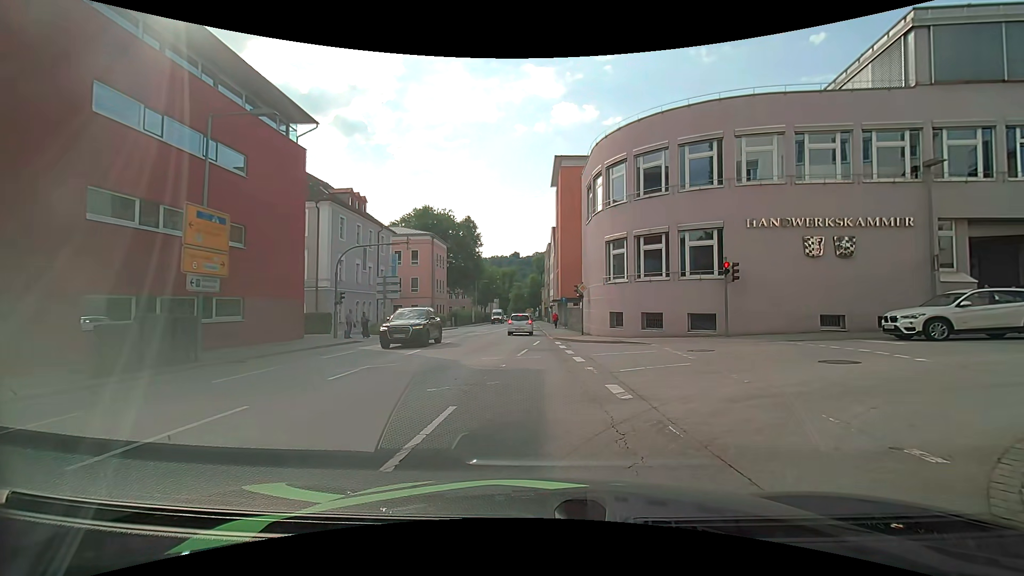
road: primary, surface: asphalt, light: Day
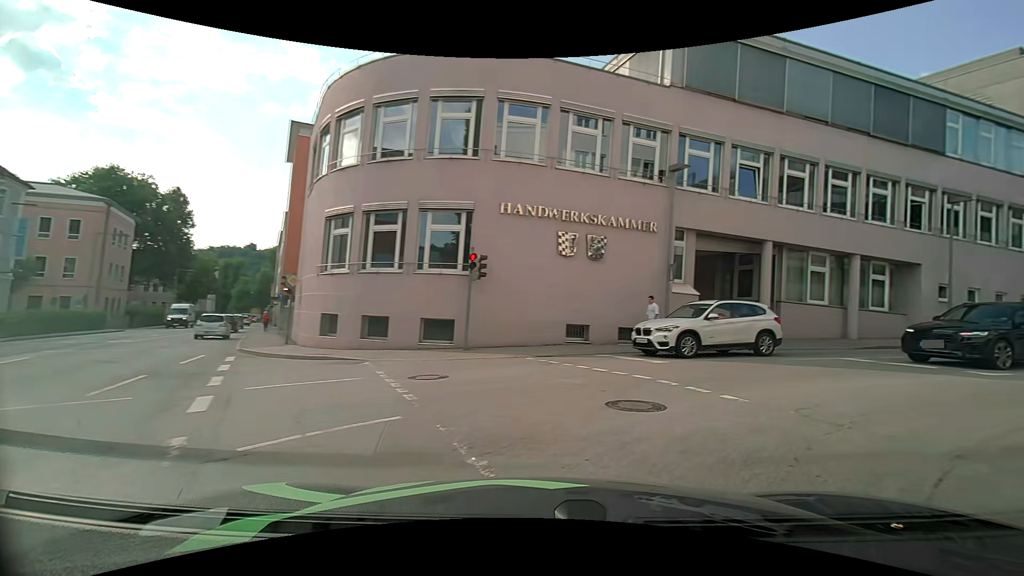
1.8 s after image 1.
(+1.3, +6.3) m; +28°
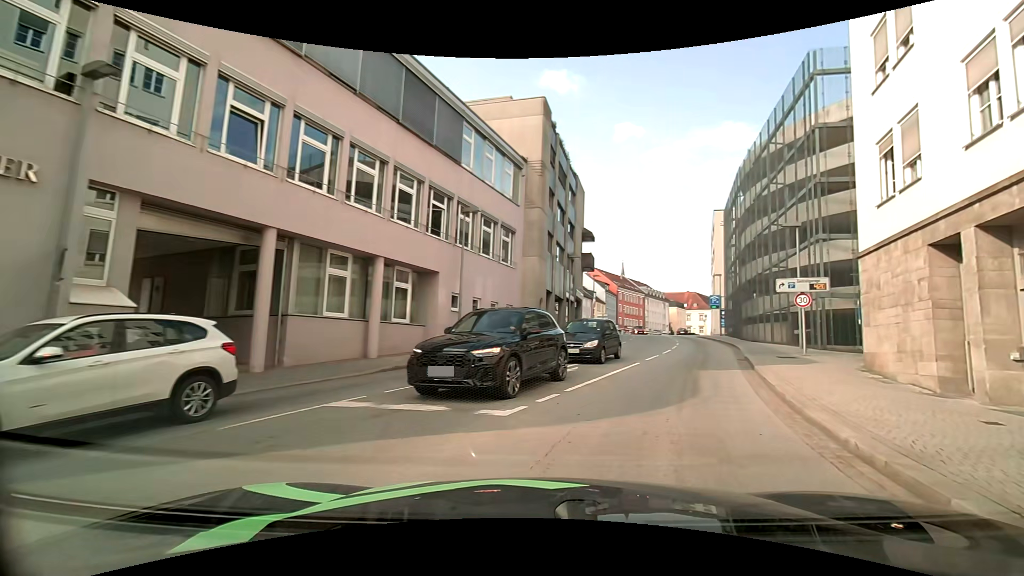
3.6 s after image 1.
(+3.5, +6.9) m; +48°
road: tertiary
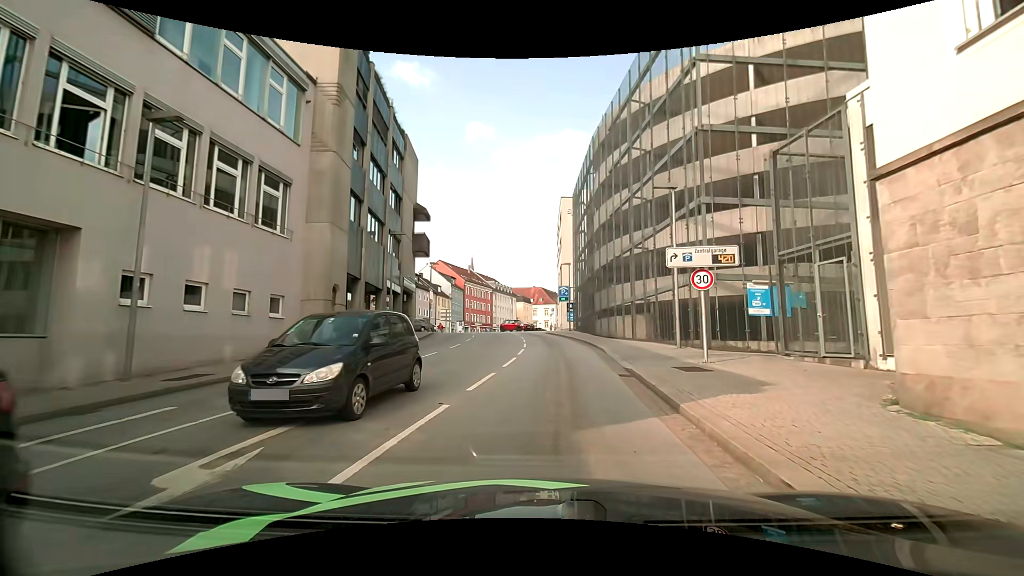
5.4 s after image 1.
(+2.1, +9.4) m; +18°
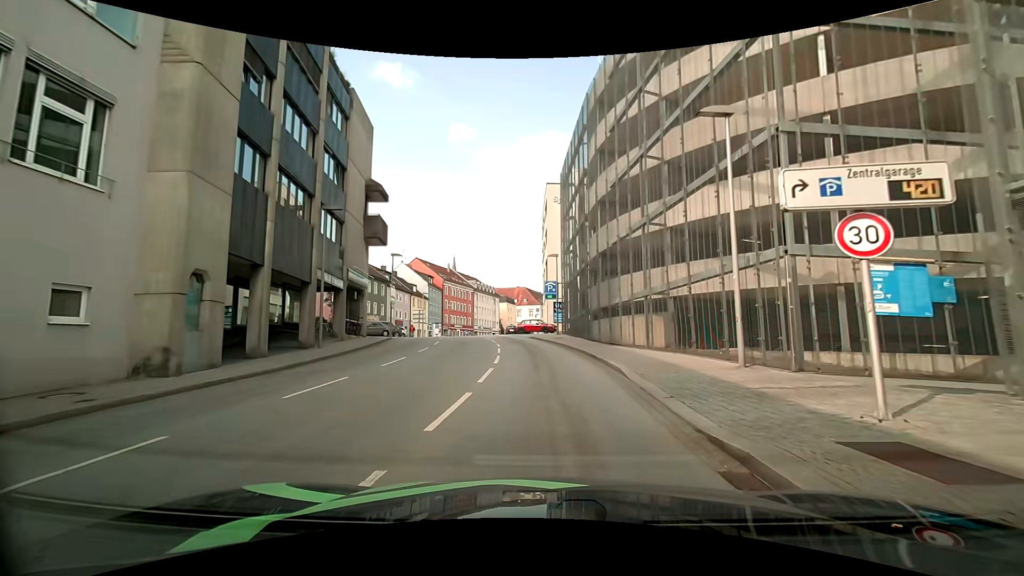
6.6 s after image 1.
(+0.1, +7.8) m; +2°
